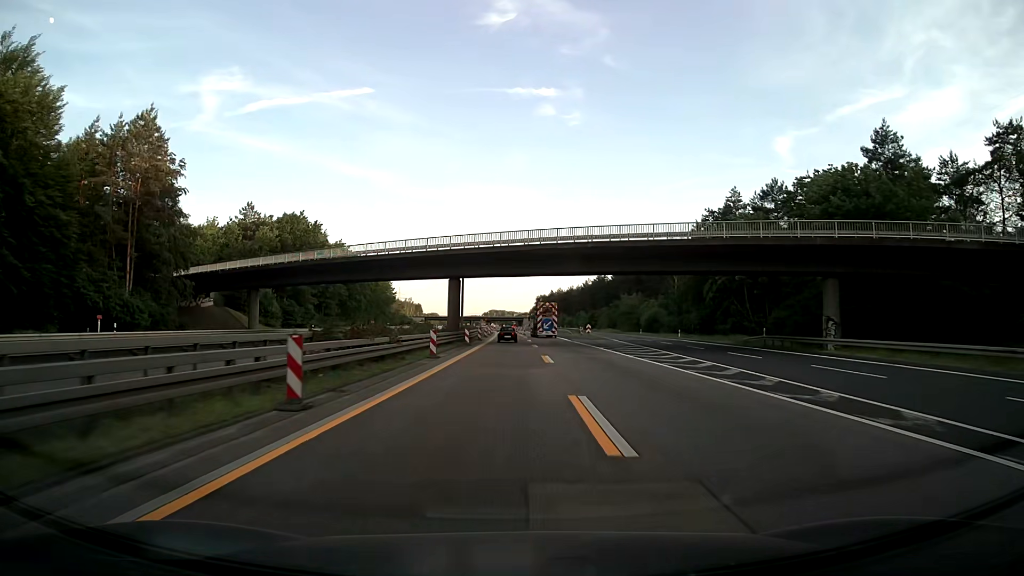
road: motorway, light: Day
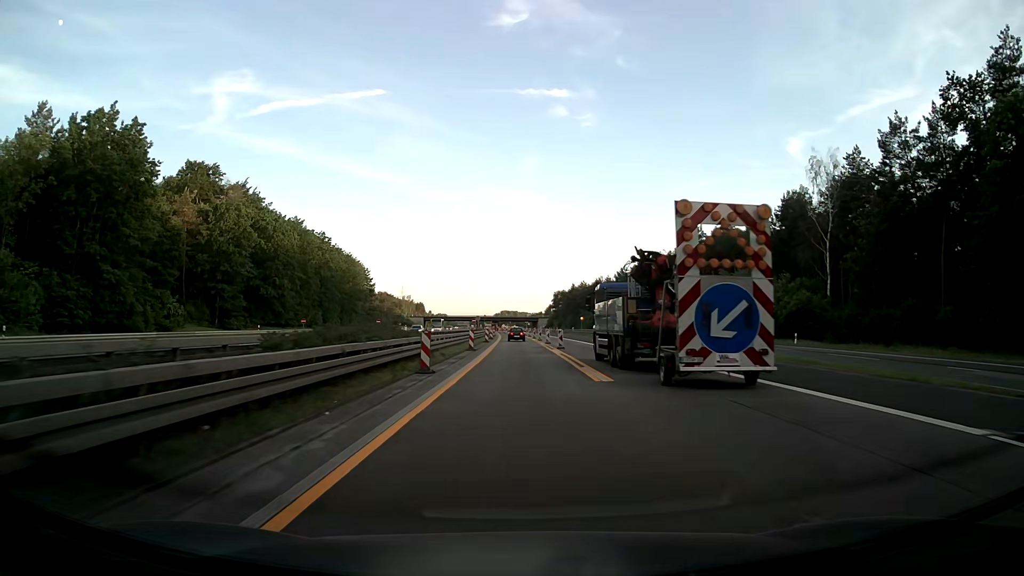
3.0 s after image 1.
(-0.8, +62.7) m; -1°
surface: asphalt
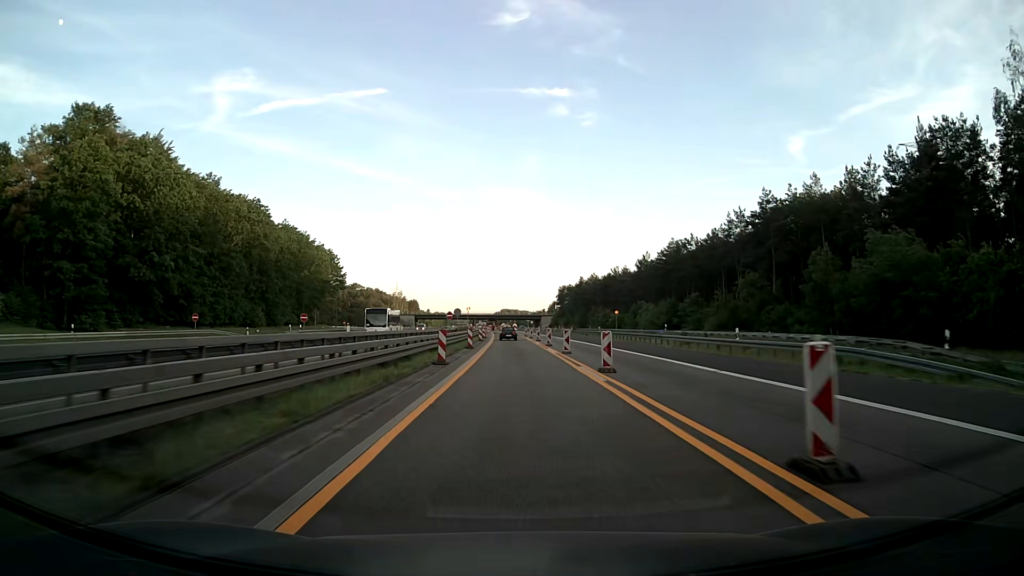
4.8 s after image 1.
(-0.3, +36.5) m; 0°
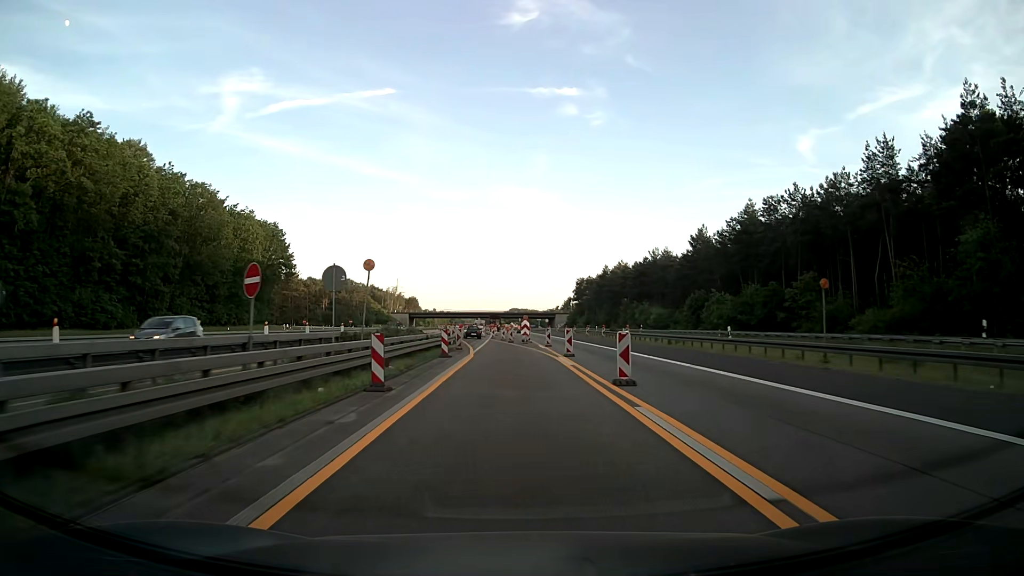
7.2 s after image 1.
(-0.2, +47.4) m; -1°
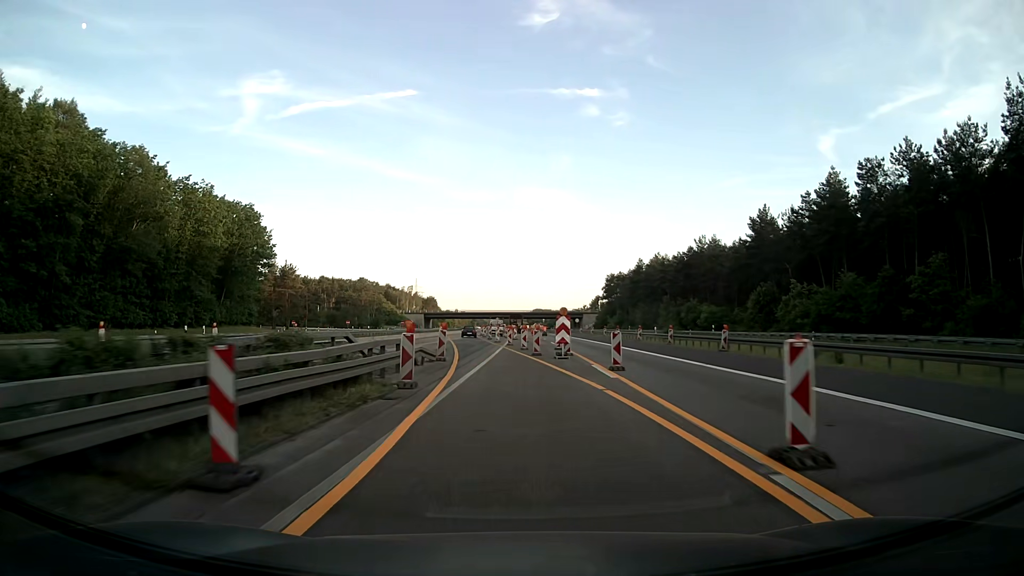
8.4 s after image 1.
(-0.3, +23.2) m; -2°
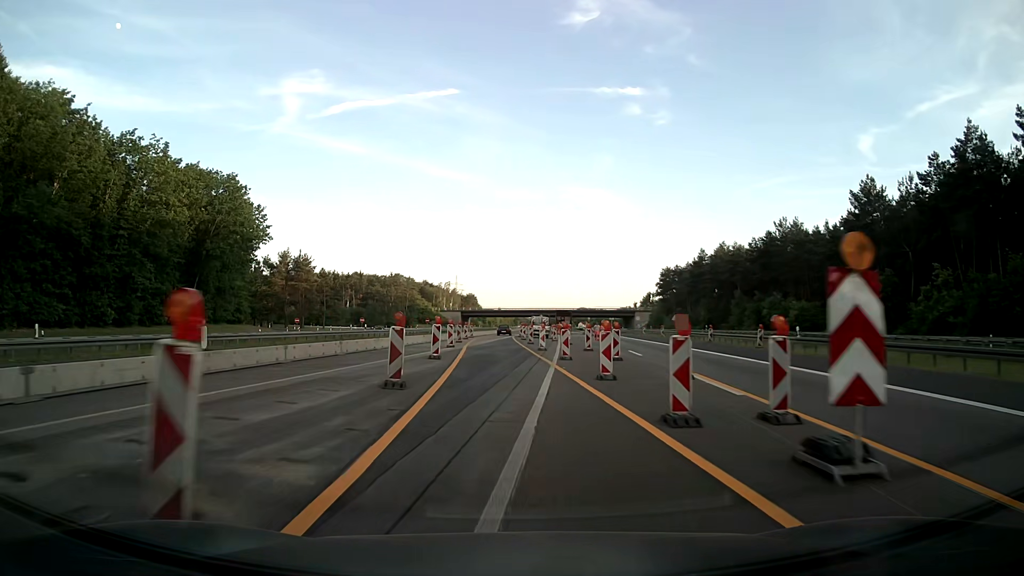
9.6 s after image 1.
(-0.7, +22.8) m; -4°
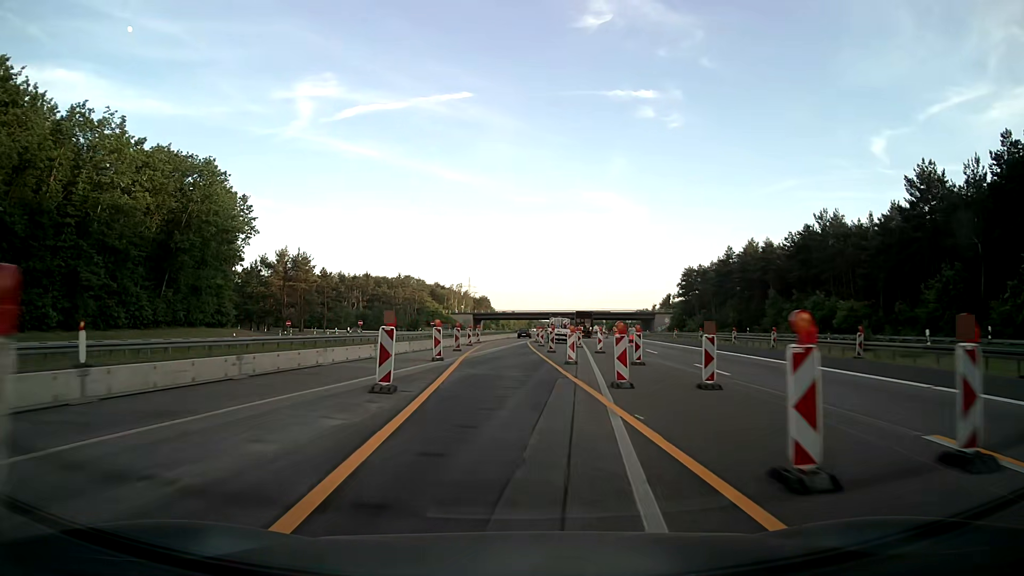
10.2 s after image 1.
(-0.1, +11.3) m; -1°
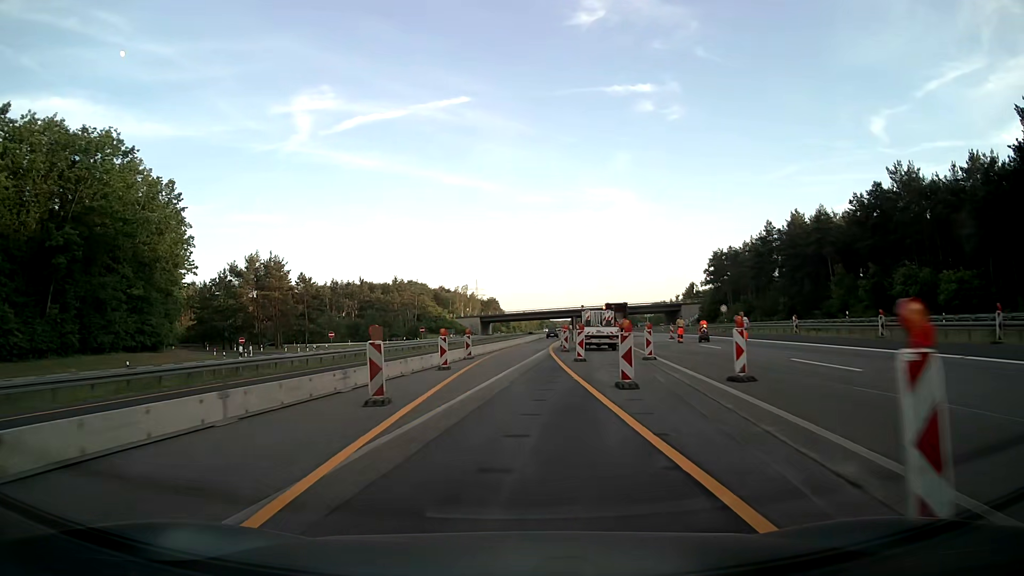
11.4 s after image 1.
(-0.3, +22.5) m; -1°
(0, +10) (0, +20) (0, +30) (+1, +40) (+1, +50) (+2, +60) (+3, +70) (+3, +80) (+4, +90) (+5, +100) m
